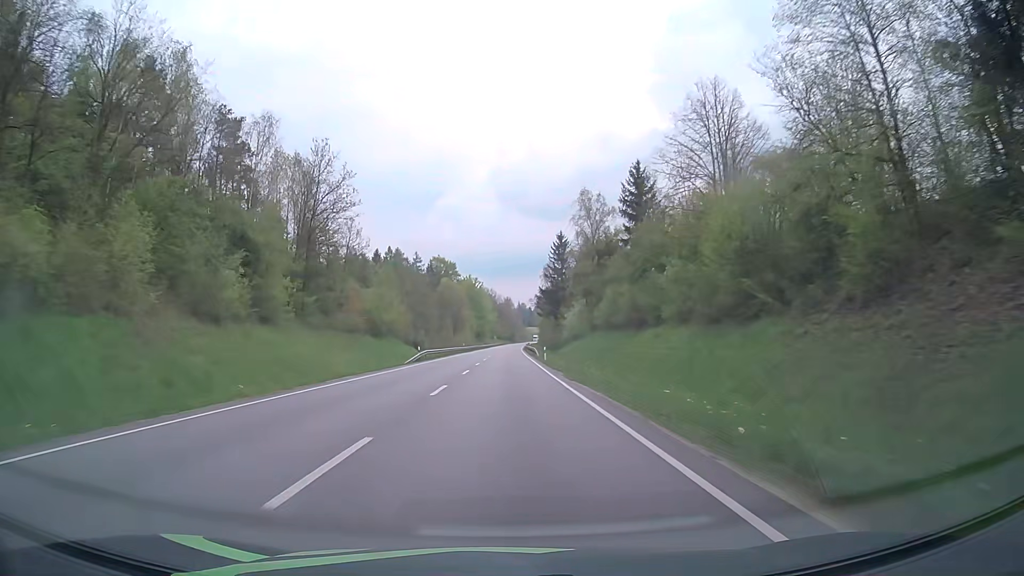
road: primary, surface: asphalt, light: Day
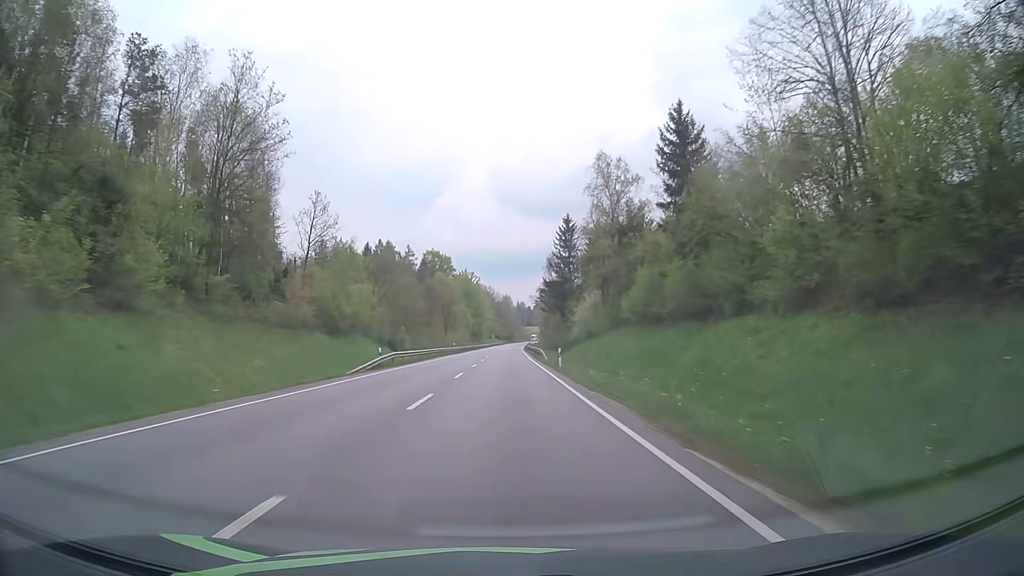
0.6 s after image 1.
(0.0, +15.8) m; 0°
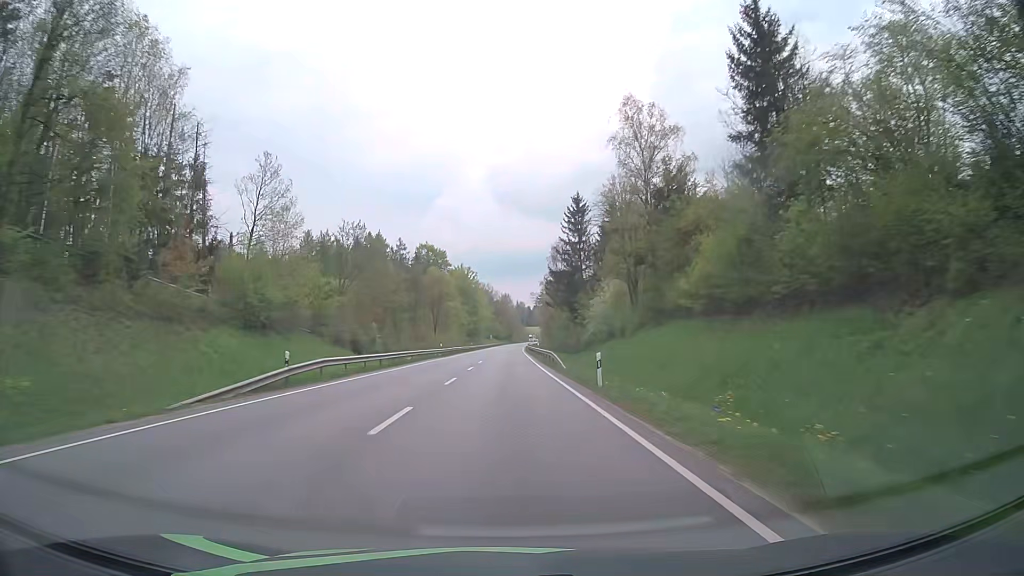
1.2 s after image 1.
(0.0, +15.8) m; 0°
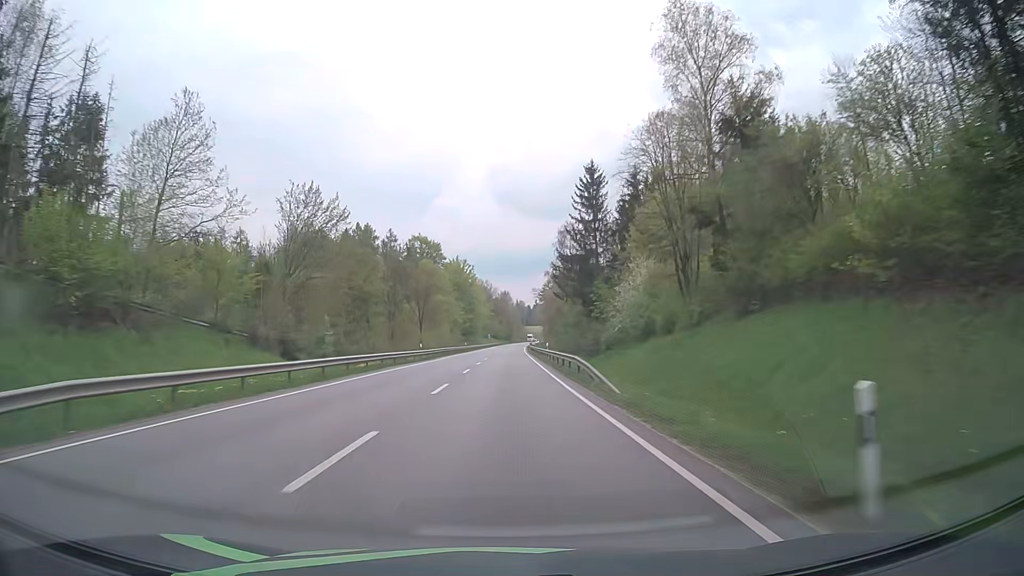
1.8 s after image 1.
(0.0, +15.8) m; 0°
